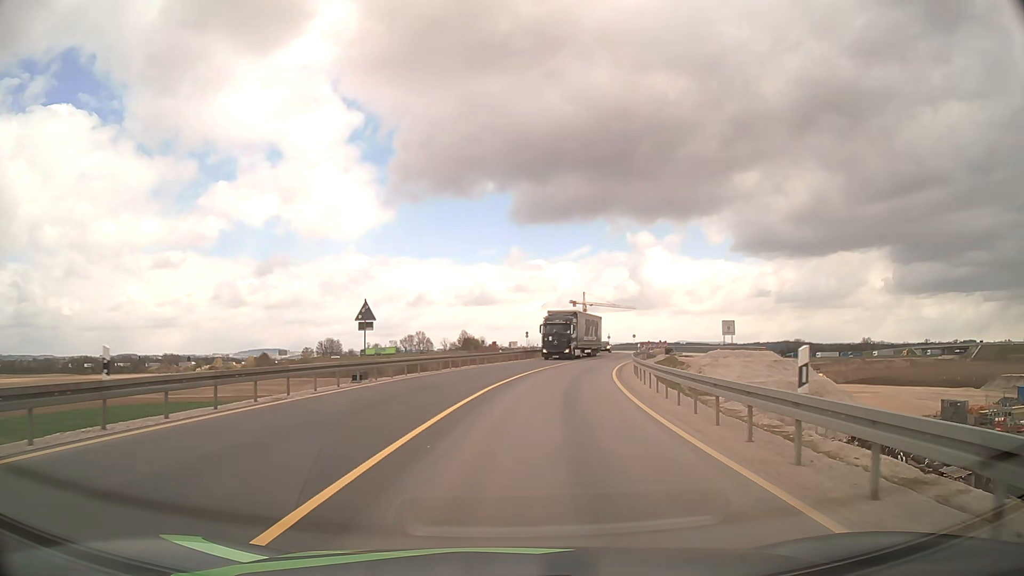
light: Day
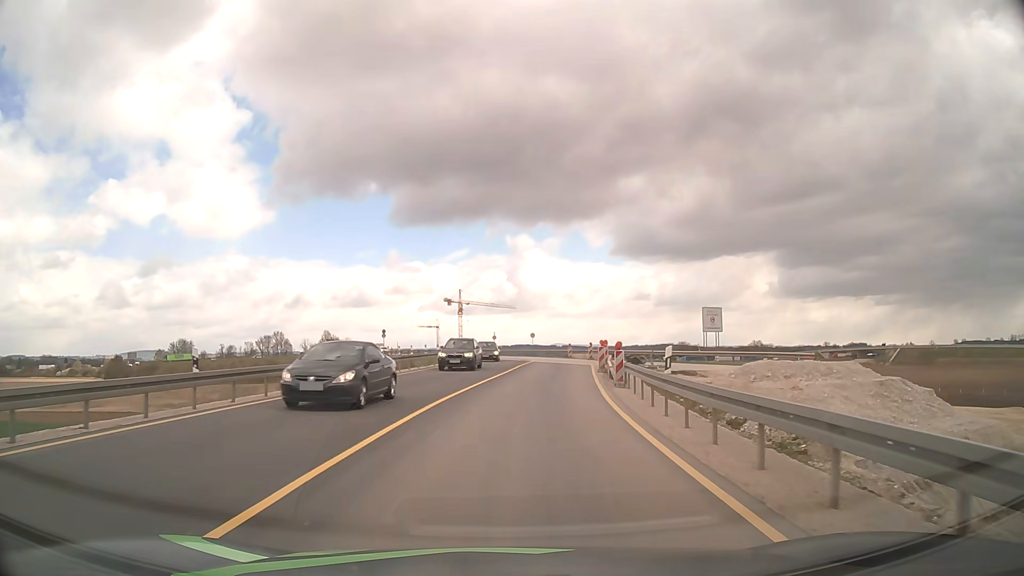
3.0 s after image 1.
(+3.4, +34.7) m; +10°
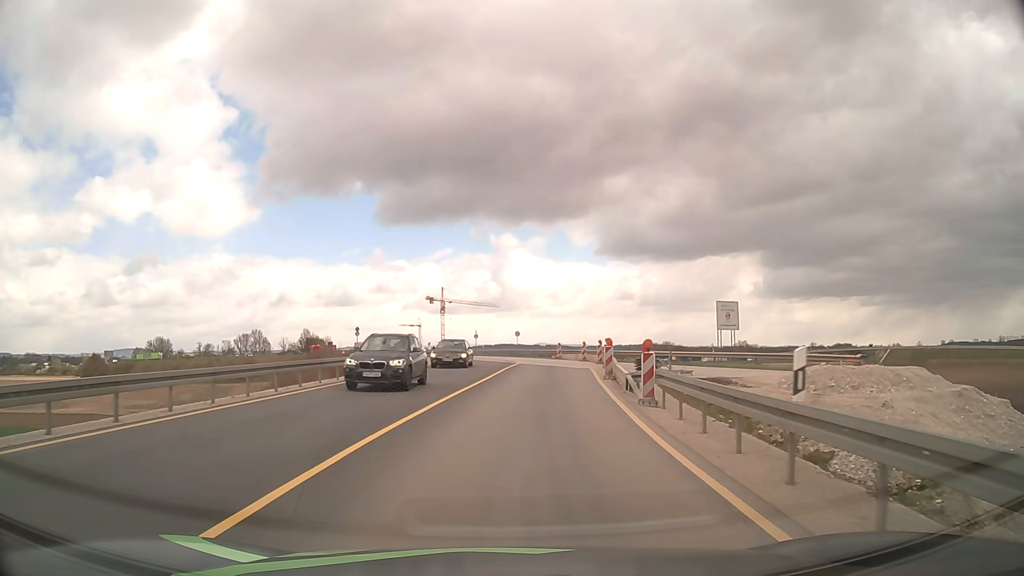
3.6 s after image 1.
(+0.1, +7.0) m; +1°
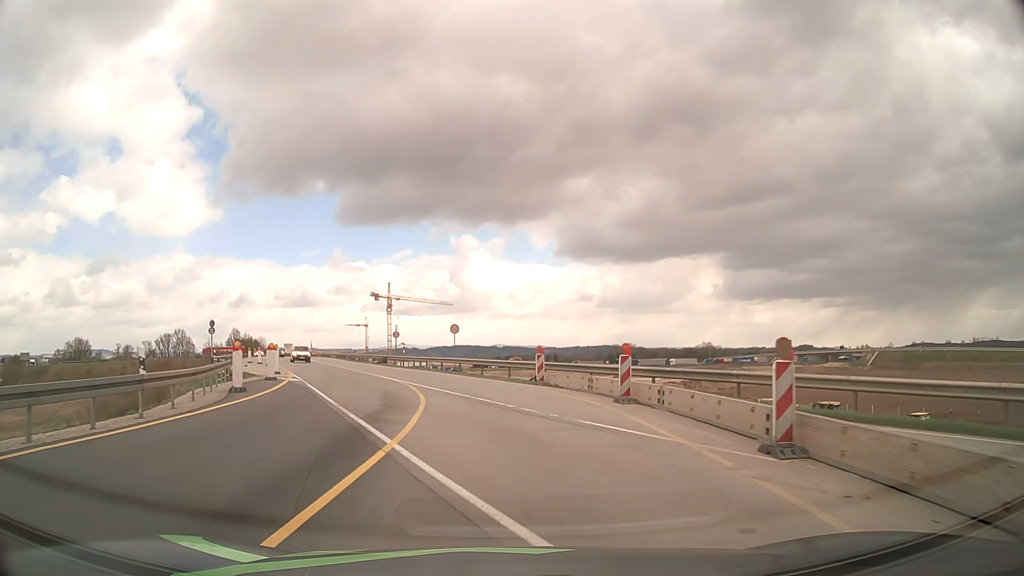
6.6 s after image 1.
(+1.7, +34.2) m; +4°
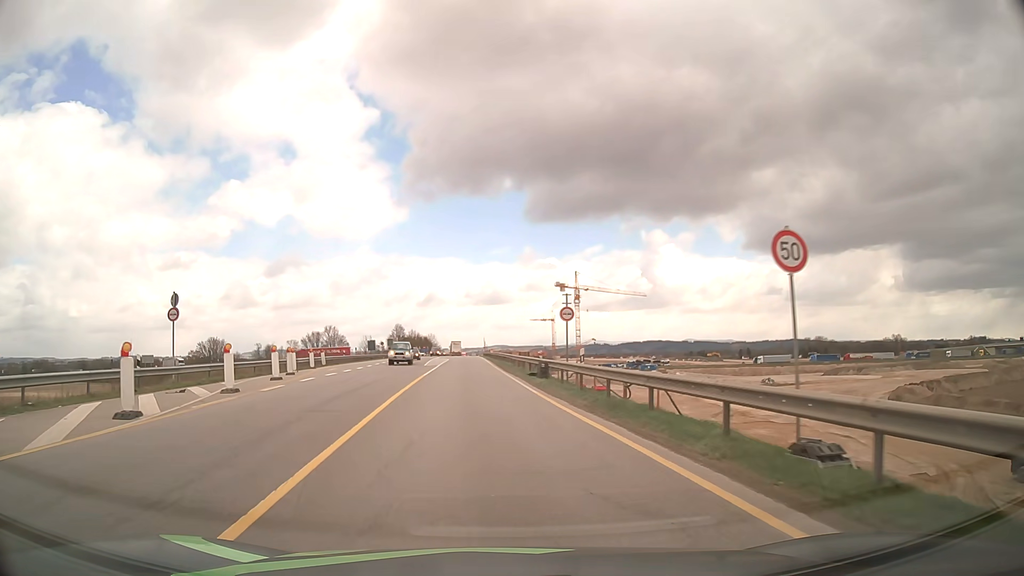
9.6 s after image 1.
(-4.2, +32.7) m; -16°
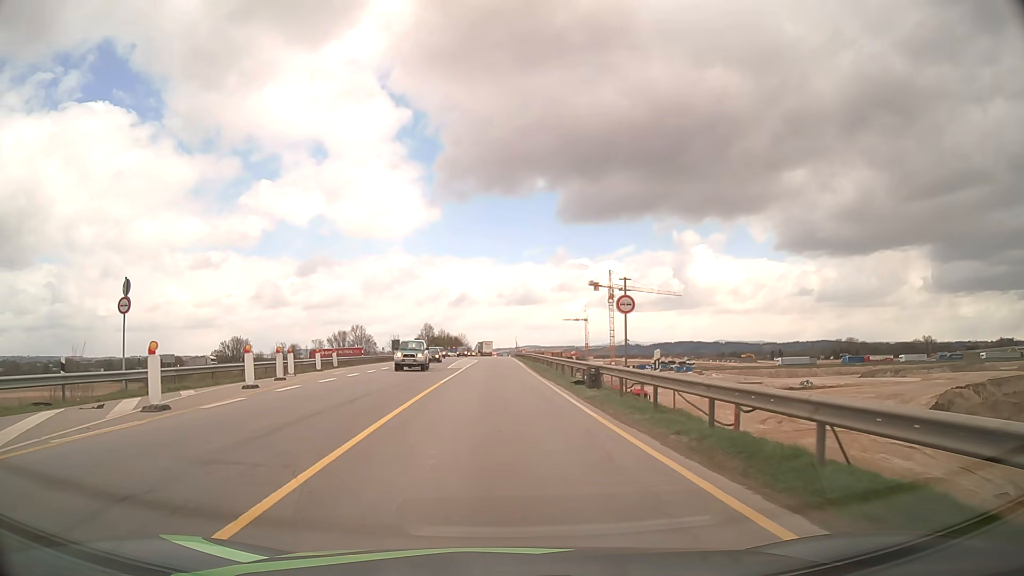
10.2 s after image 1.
(-0.2, +6.6) m; -3°
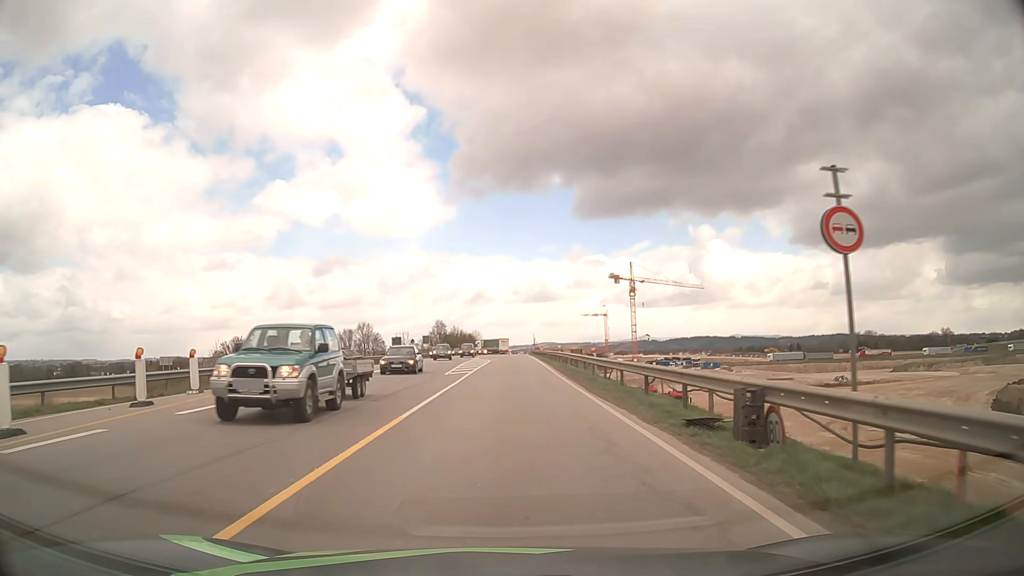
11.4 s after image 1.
(-0.2, +13.4) m; -1°
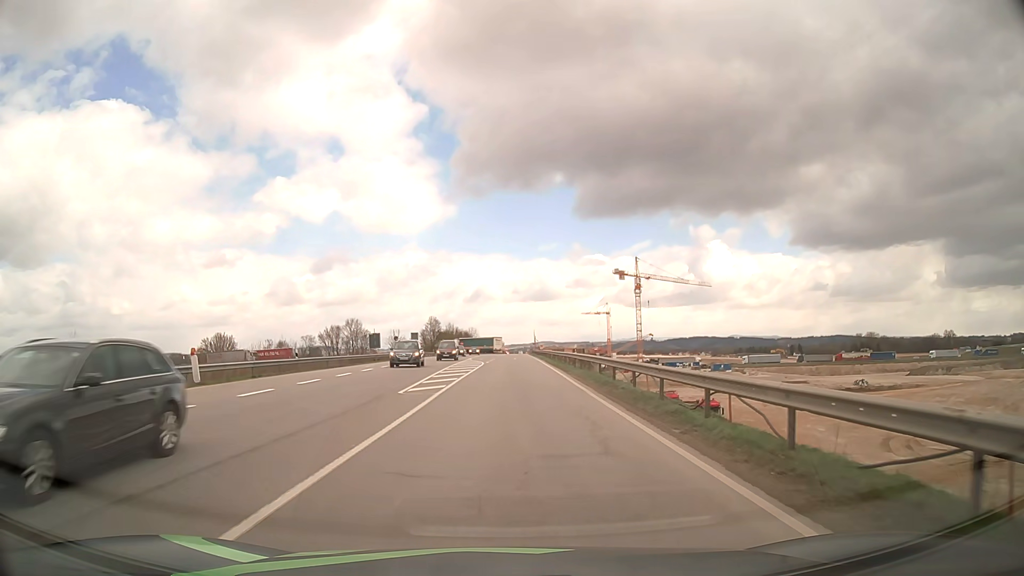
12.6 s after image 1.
(-0.1, +13.5) m; 0°
(0, +10) (0, +20) (0, +30) (0, +40) (0, +50) (0, +60) (0, +70) (+1, +80) (+1, +90) (+1, +100) m
